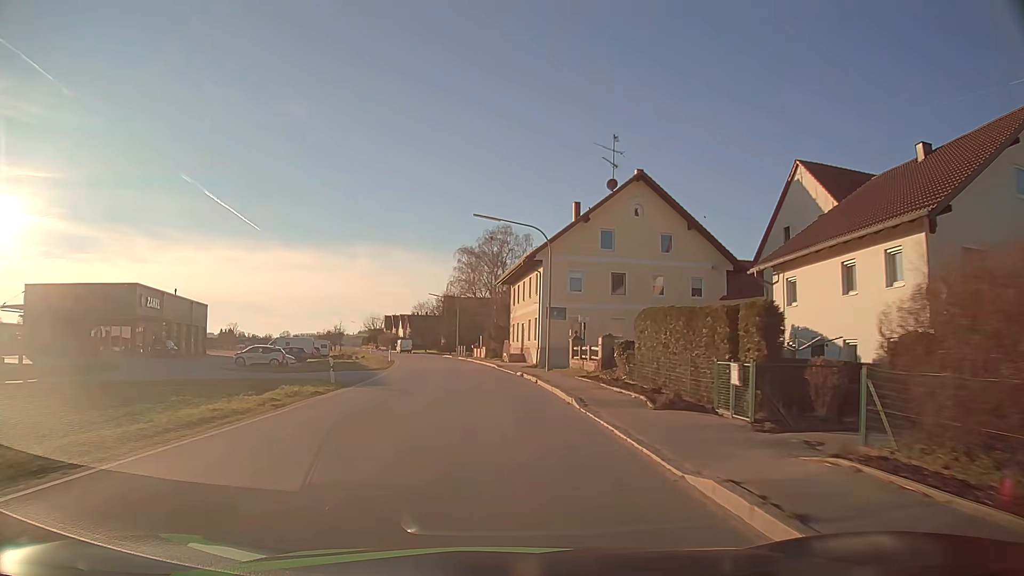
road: secondary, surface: asphalt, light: Day
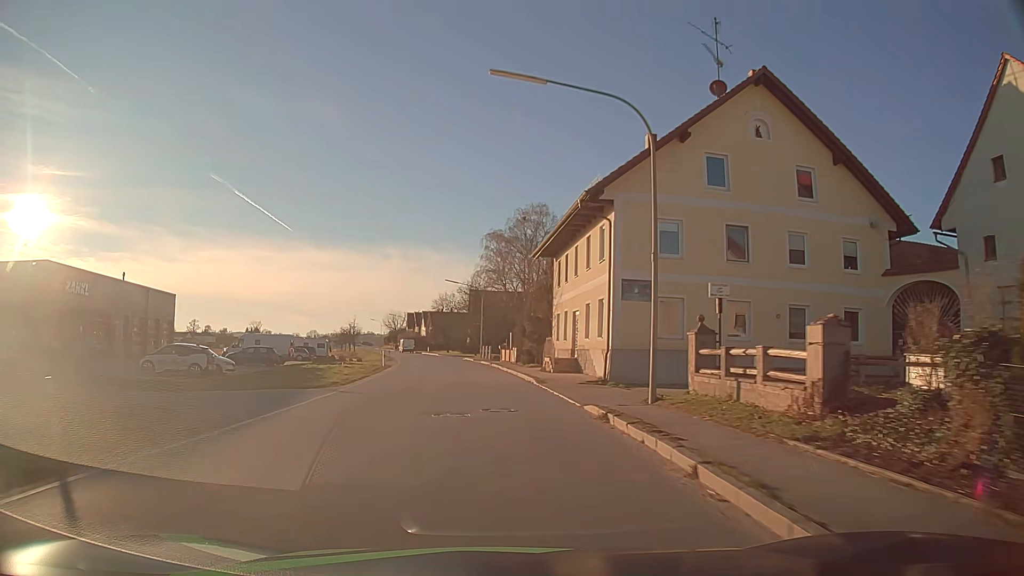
(-0.4, +17.5) m; -3°
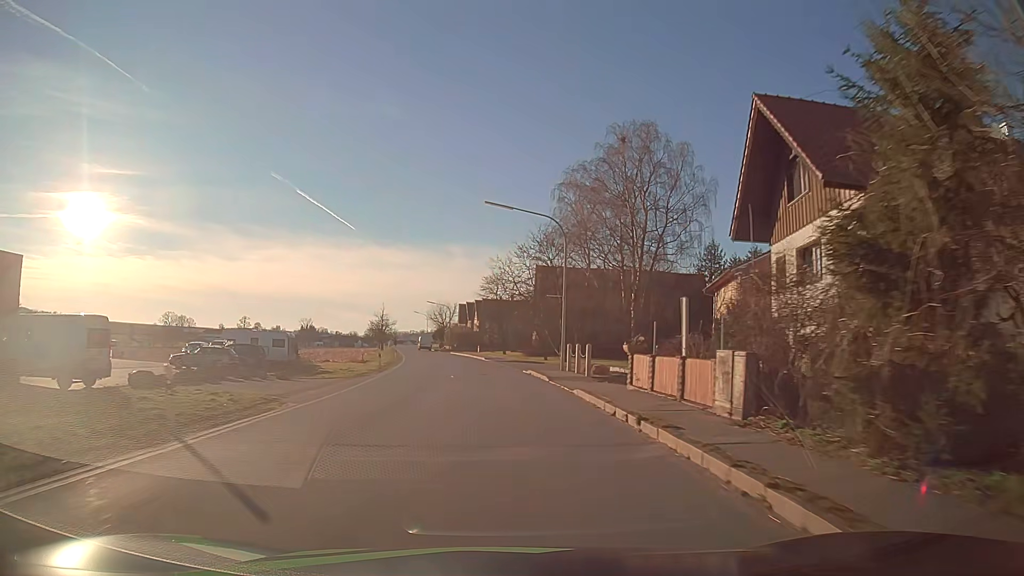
(-1.8, +35.4) m; -5°
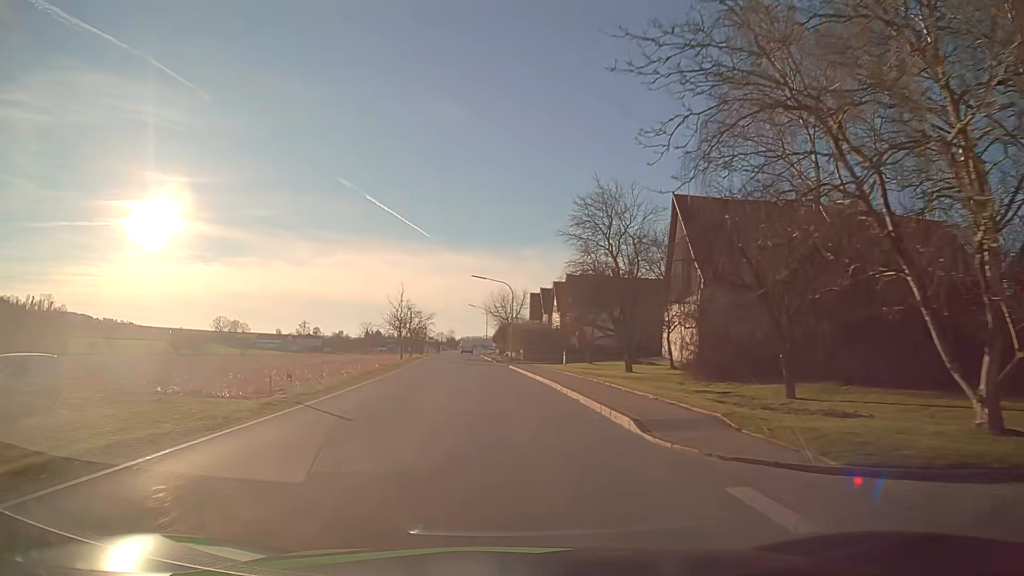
(-2.2, +43.6) m; -6°
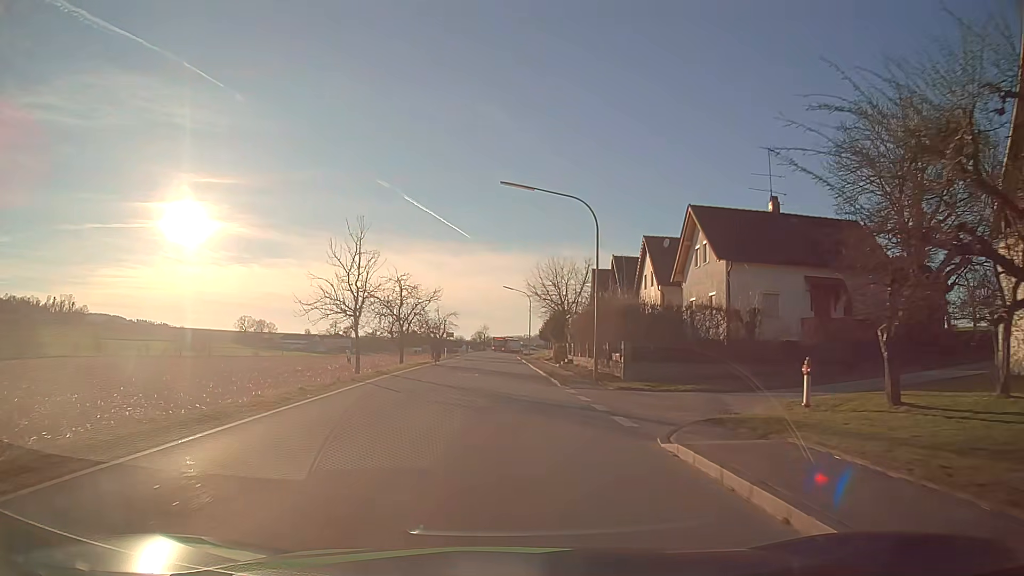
(-1.3, +34.3) m; -3°
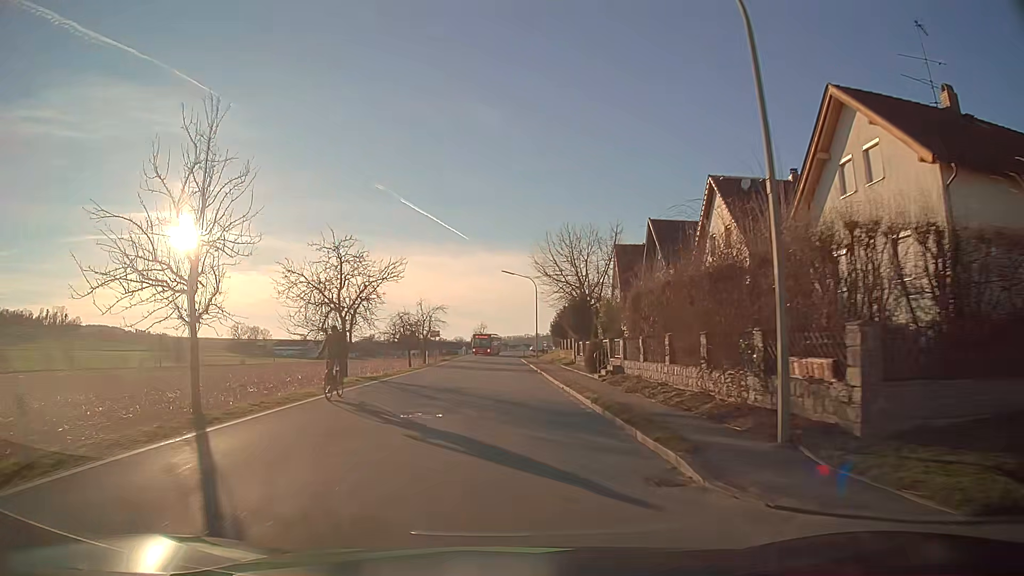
(0.0, +17.3) m; 0°
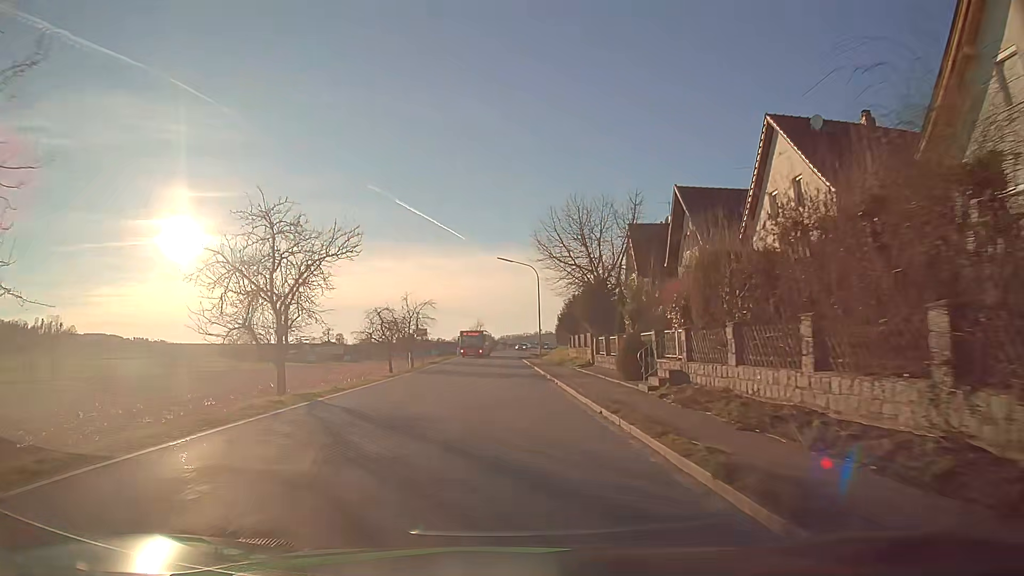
(0.0, +8.7) m; 0°
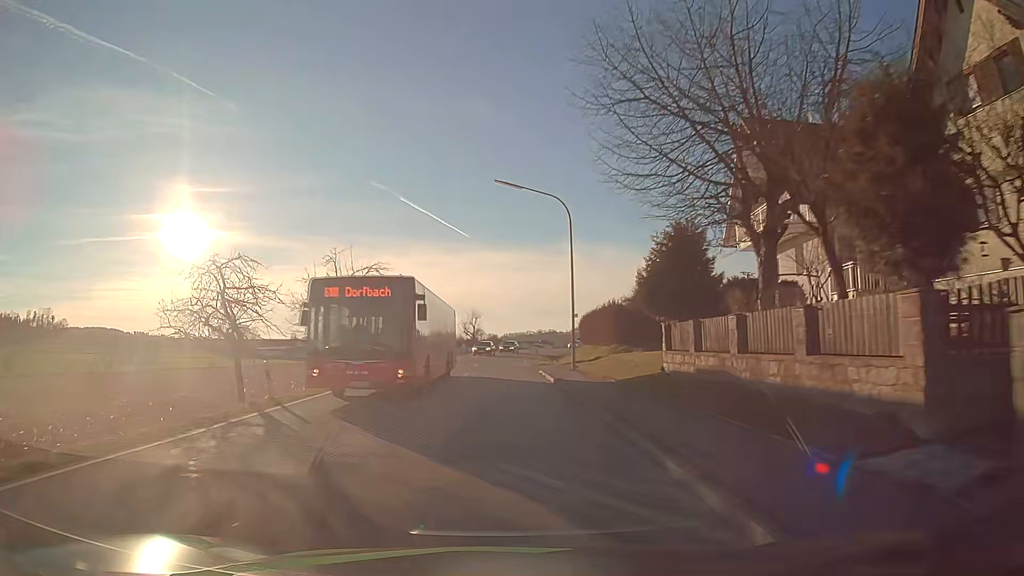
(-0.2, +26.3) m; -1°
(0, +10) (0, +20) (0, +30) (0, +40) (0, +50) (+1, +60) (+2, +70) (+3, +80) (+5, +90) (+7, +99) m
